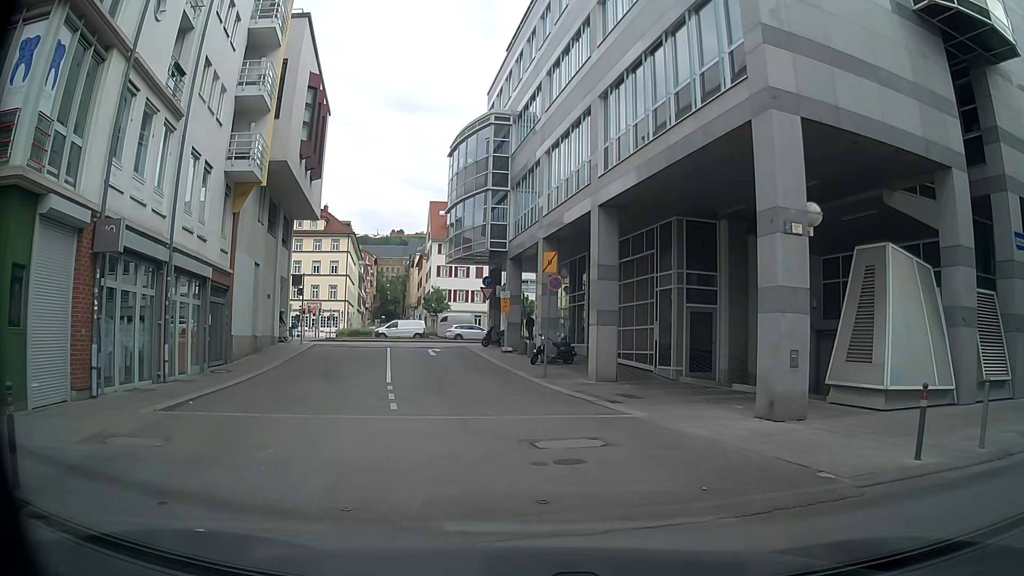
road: residential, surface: asphalt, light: Day
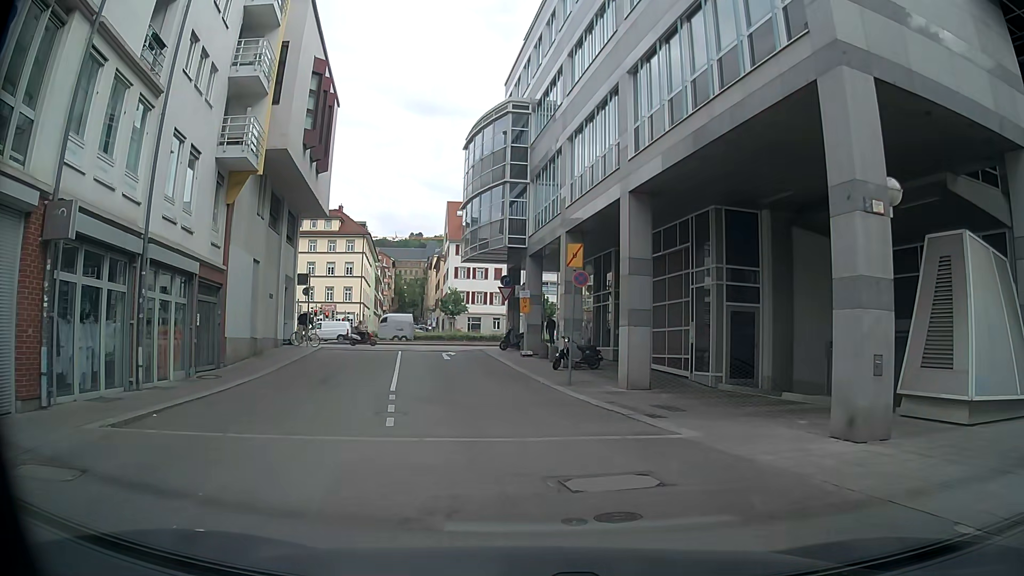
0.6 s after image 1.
(0.0, +2.3) m; 0°
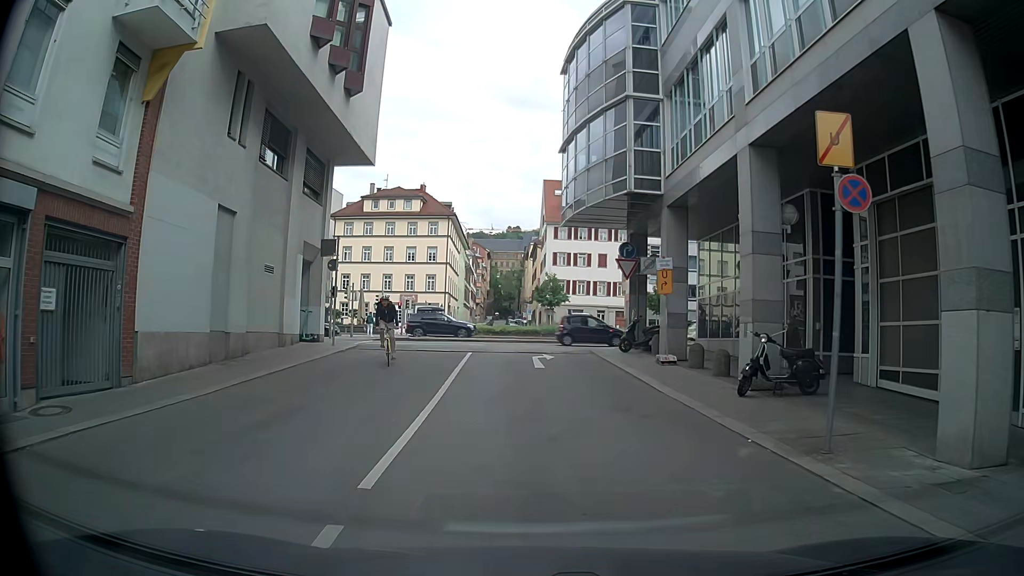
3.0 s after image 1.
(-0.9, +10.9) m; -10°
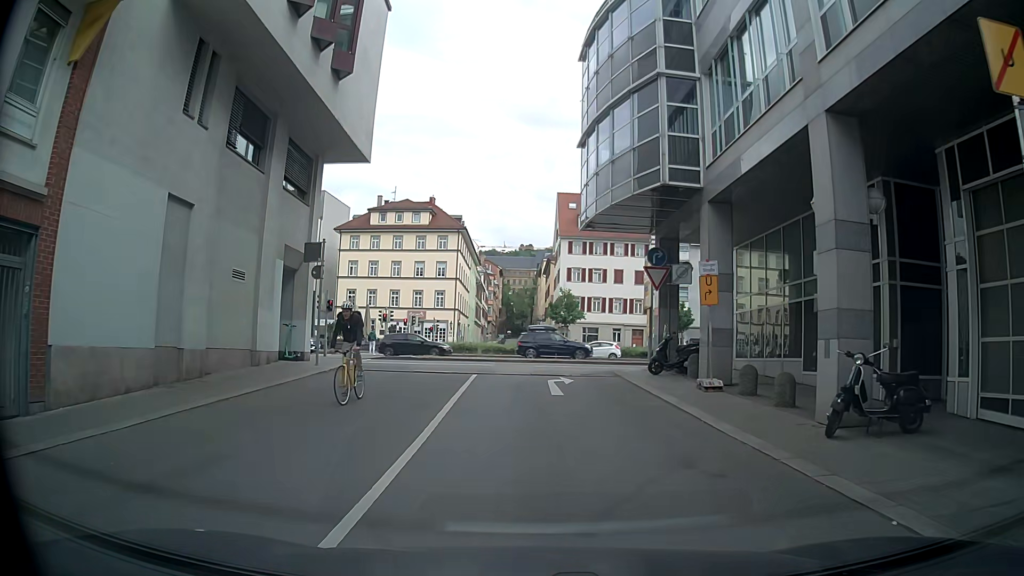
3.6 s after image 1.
(-0.1, +3.2) m; -1°
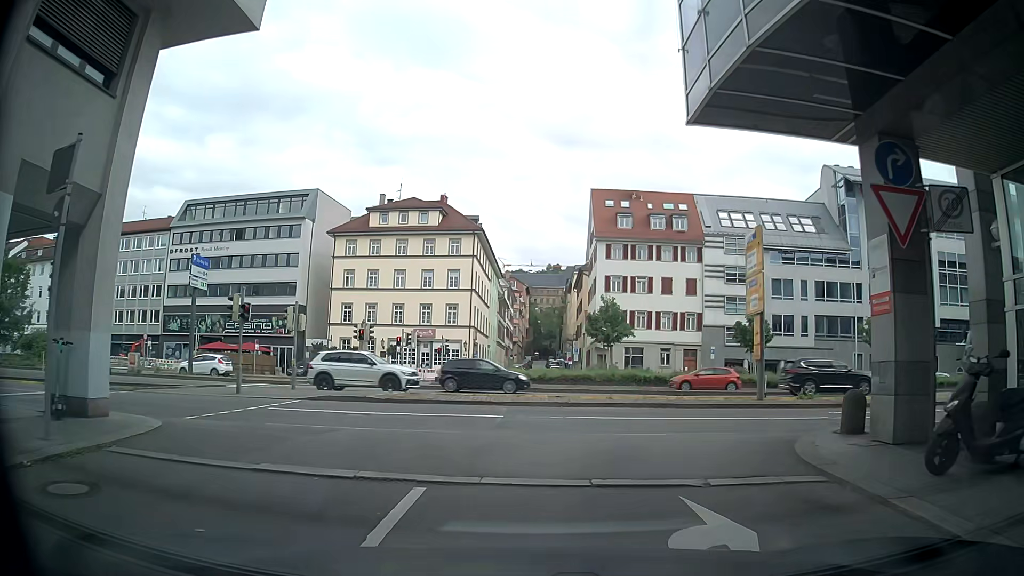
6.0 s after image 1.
(+0.2, +12.9) m; -2°
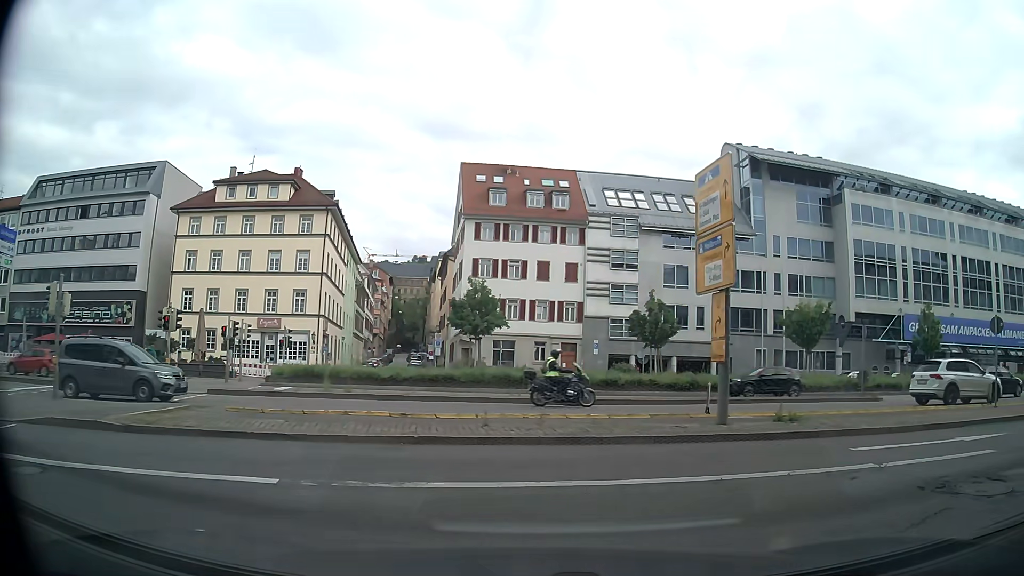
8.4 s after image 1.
(+0.4, +7.4) m; +10°
